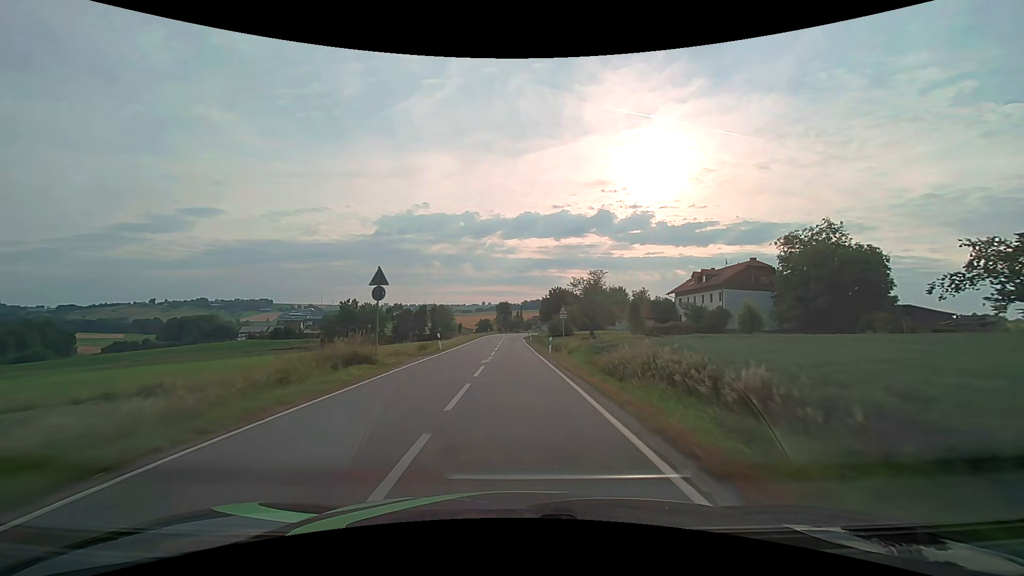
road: secondary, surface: asphalt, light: Day
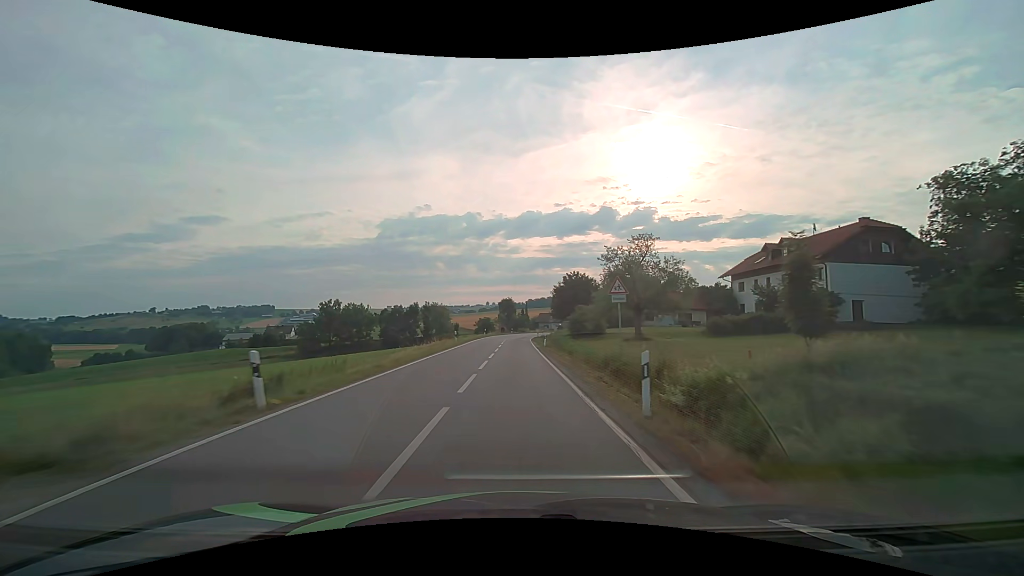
(-0.1, +22.0) m; 0°
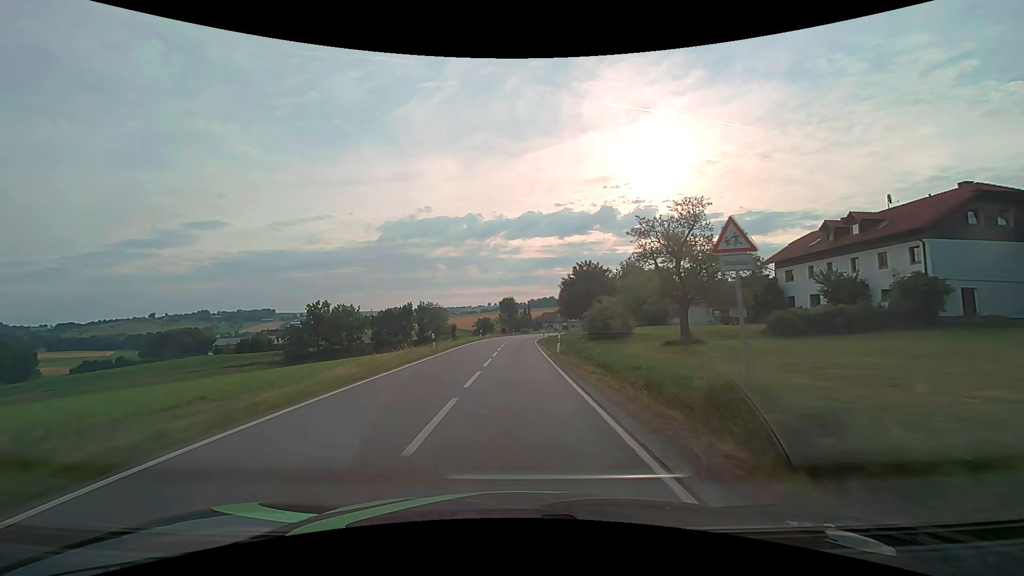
(0.0, +10.9) m; 0°
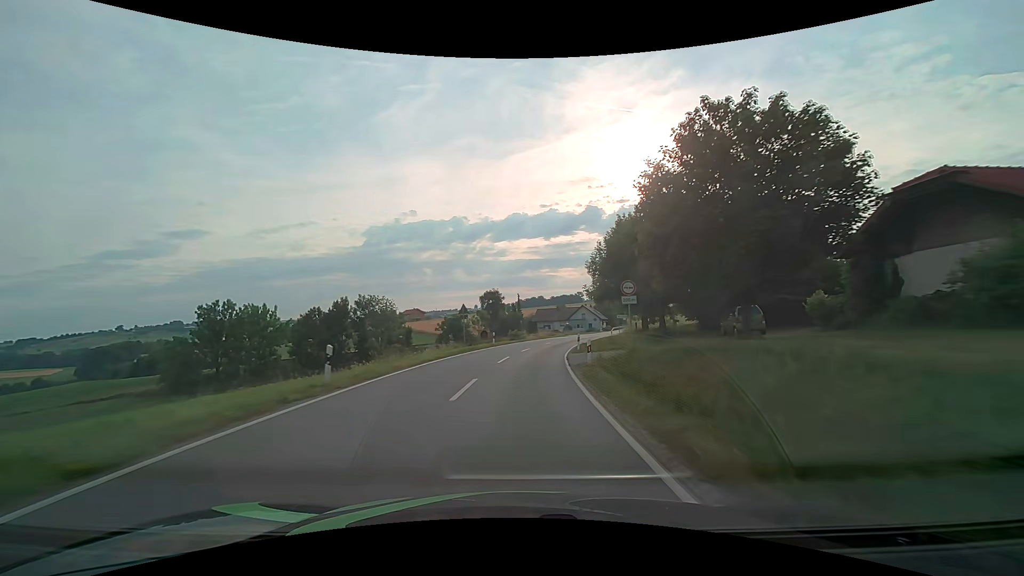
(+0.1, +43.4) m; +1°
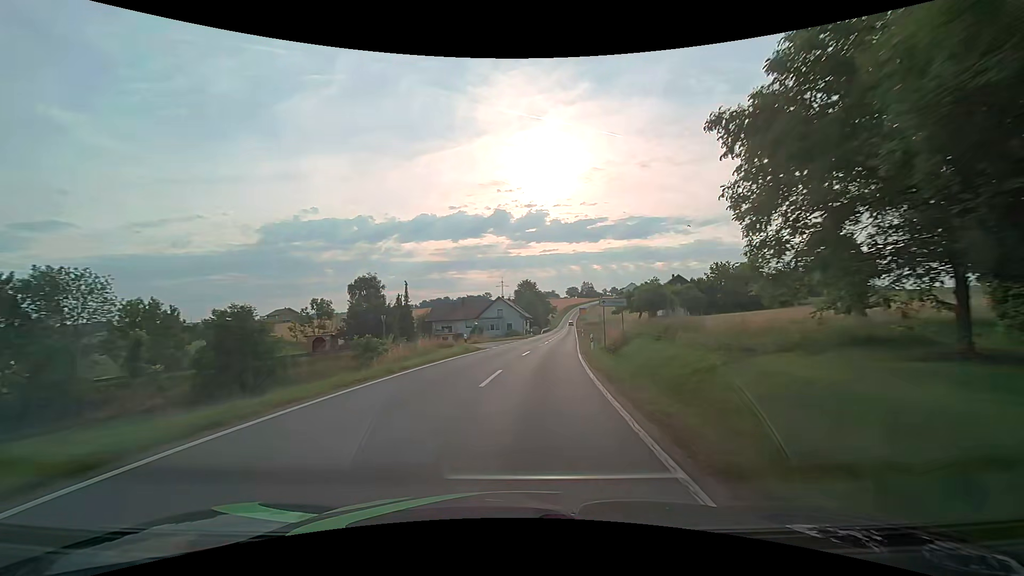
(+3.5, +42.8) m; +10°
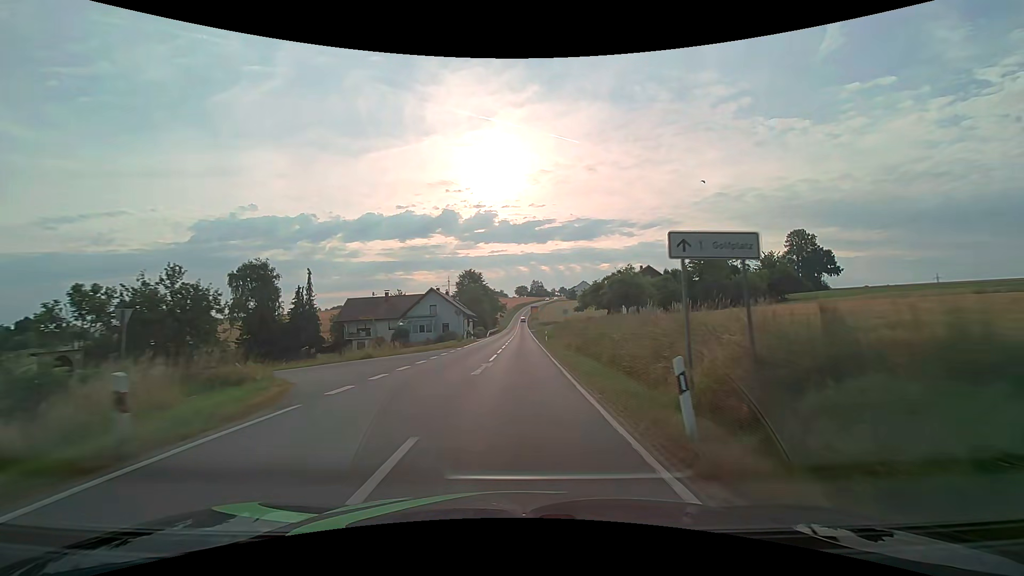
(+1.2, +21.4) m; +7°
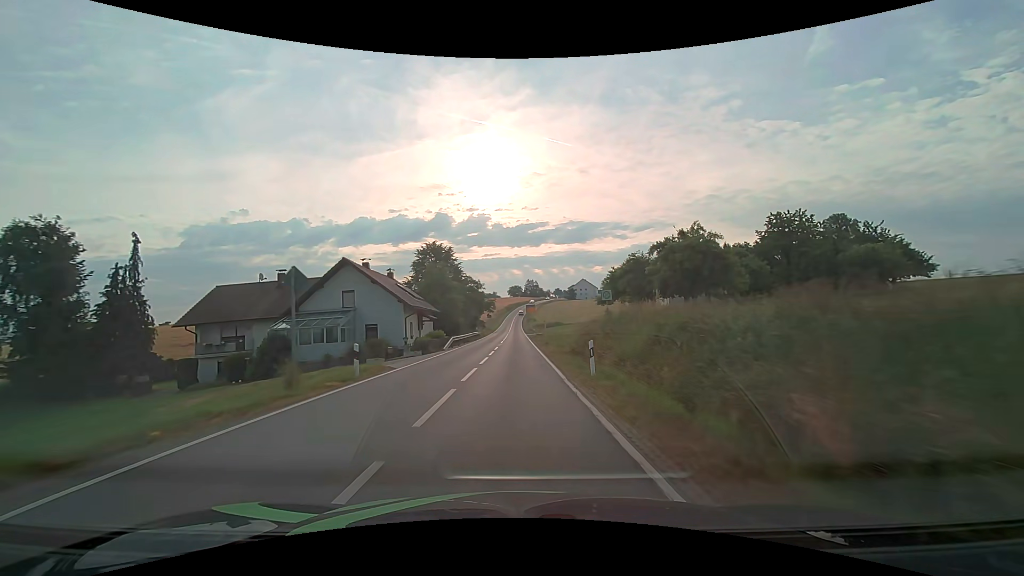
(+0.3, +32.3) m; +1°
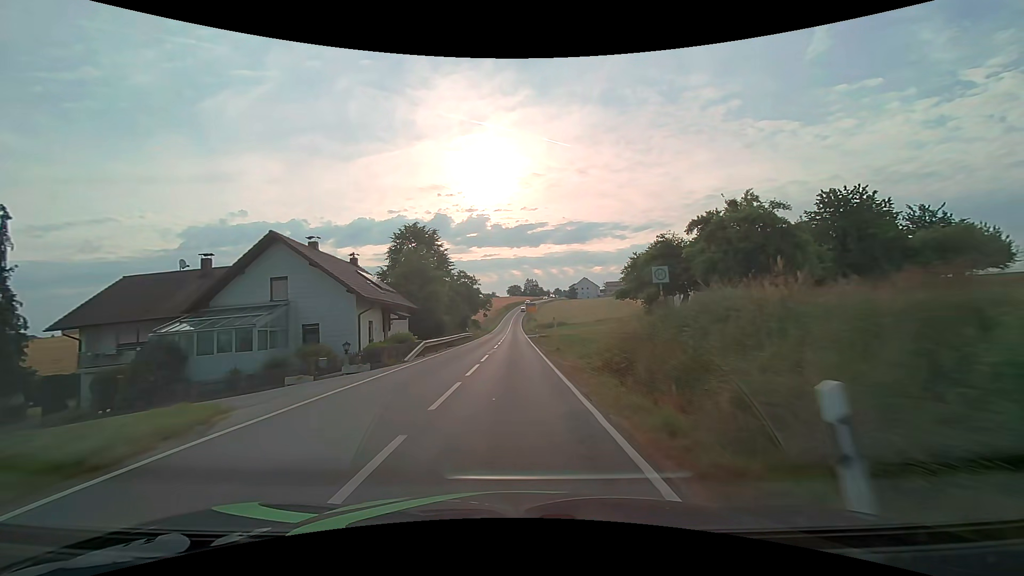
(0.0, +10.8) m; 0°
(0, +10) (0, +20) (0, +30) (0, +40) (0, +50) (0, +60) (-1, +70) (-1, +80) (-1, +90) (-1, +100) m
